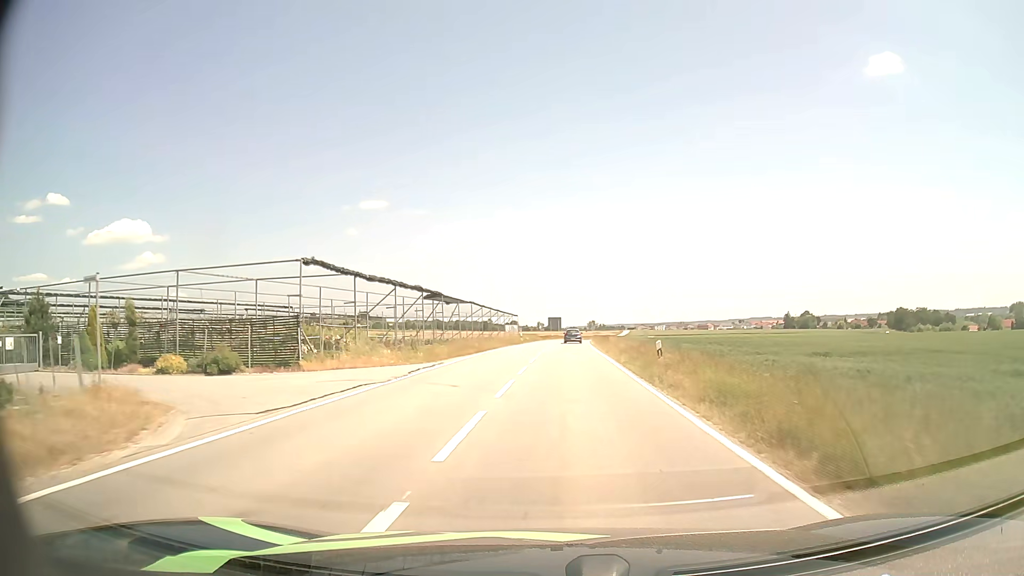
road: tertiary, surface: asphalt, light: Day
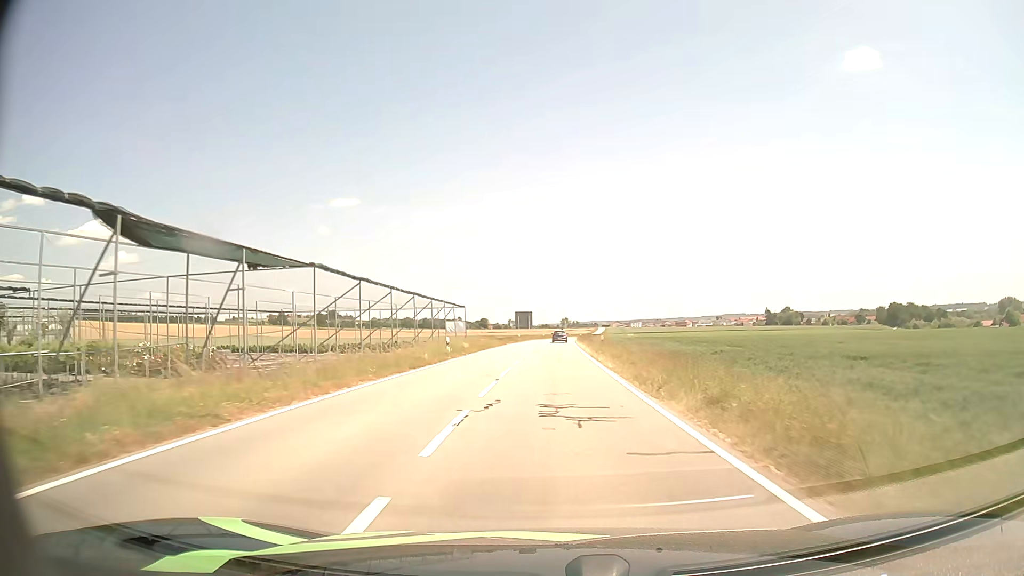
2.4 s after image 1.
(+0.8, +37.0) m; +2°
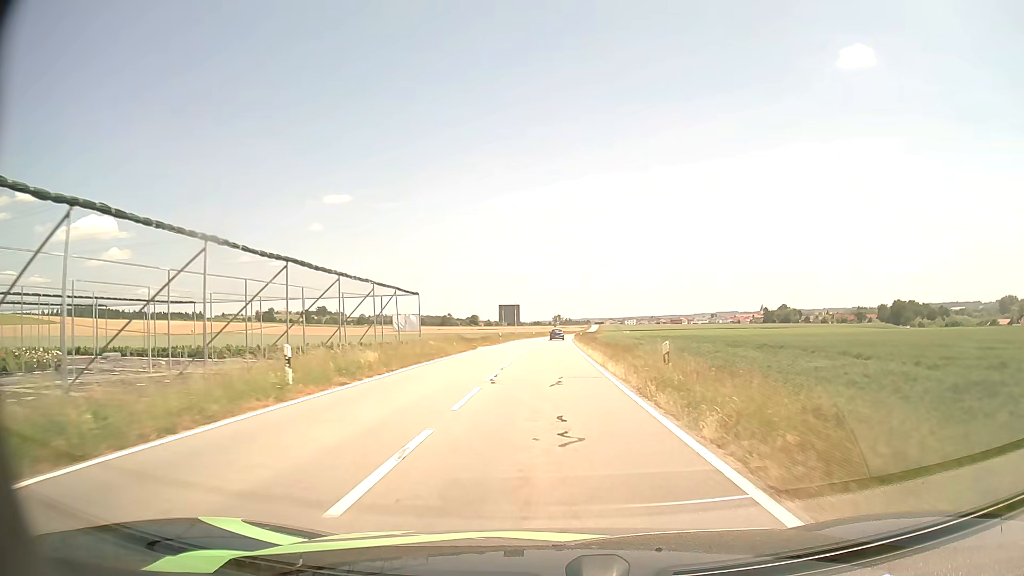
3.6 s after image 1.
(+0.2, +20.8) m; +1°
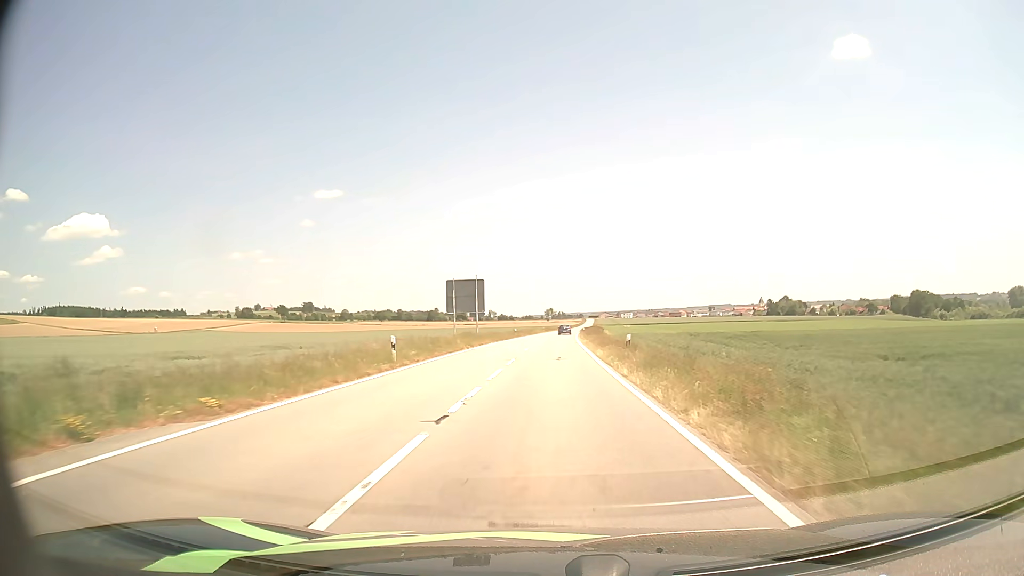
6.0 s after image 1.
(+0.2, +43.6) m; +1°
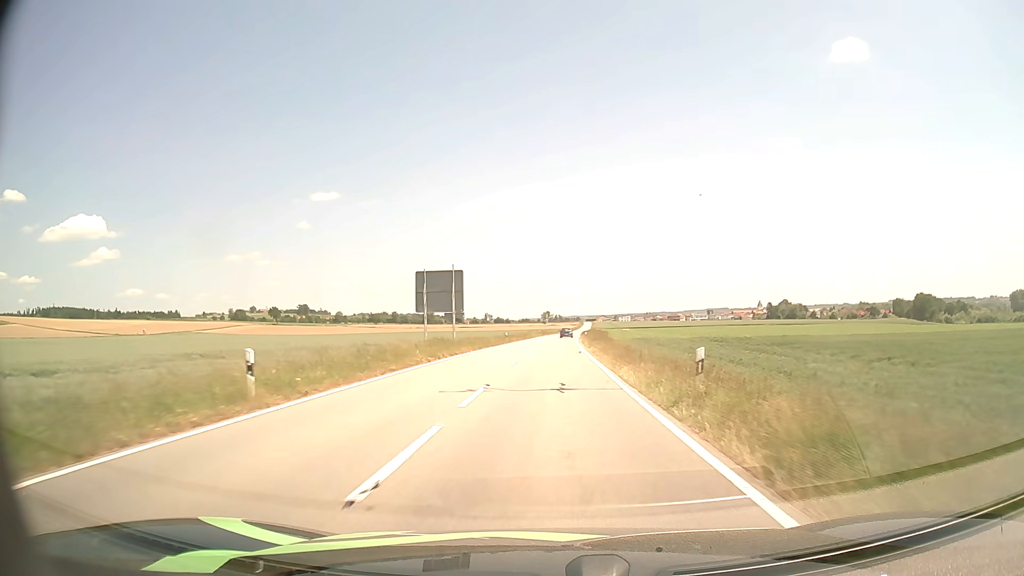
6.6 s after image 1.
(0.0, +11.3) m; 0°
